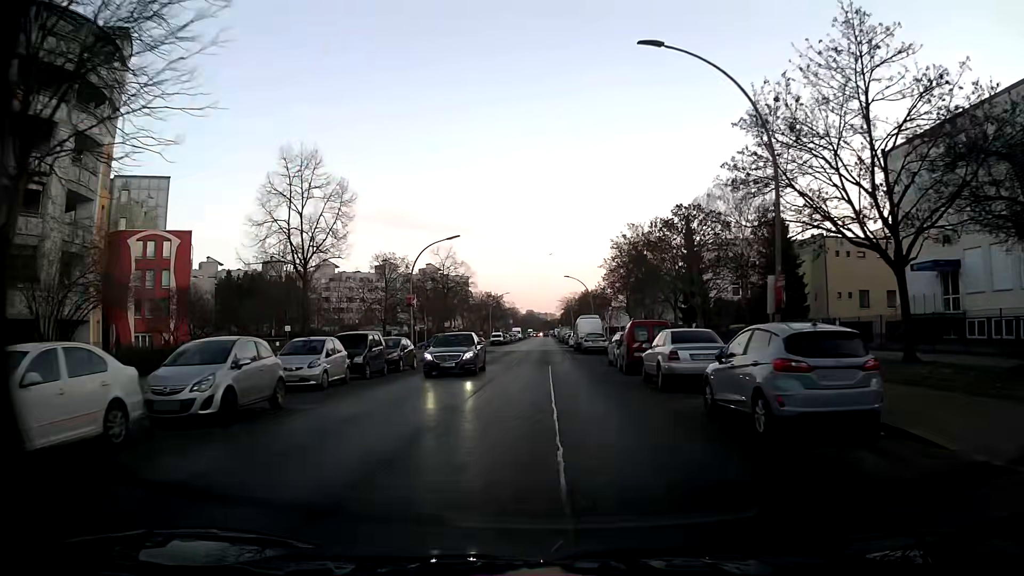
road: residential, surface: asphalt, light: Day
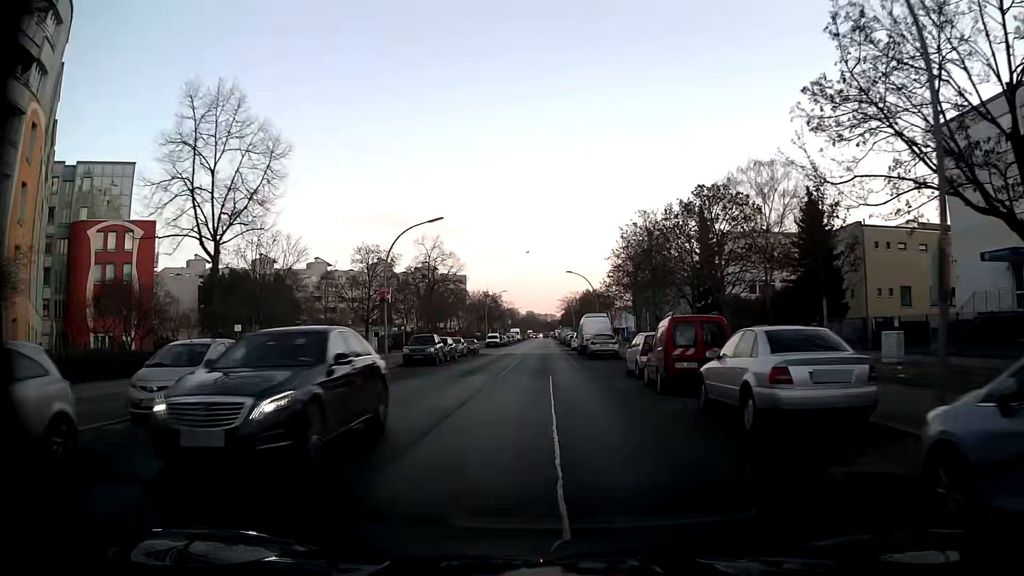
(0.0, +7.0) m; 0°
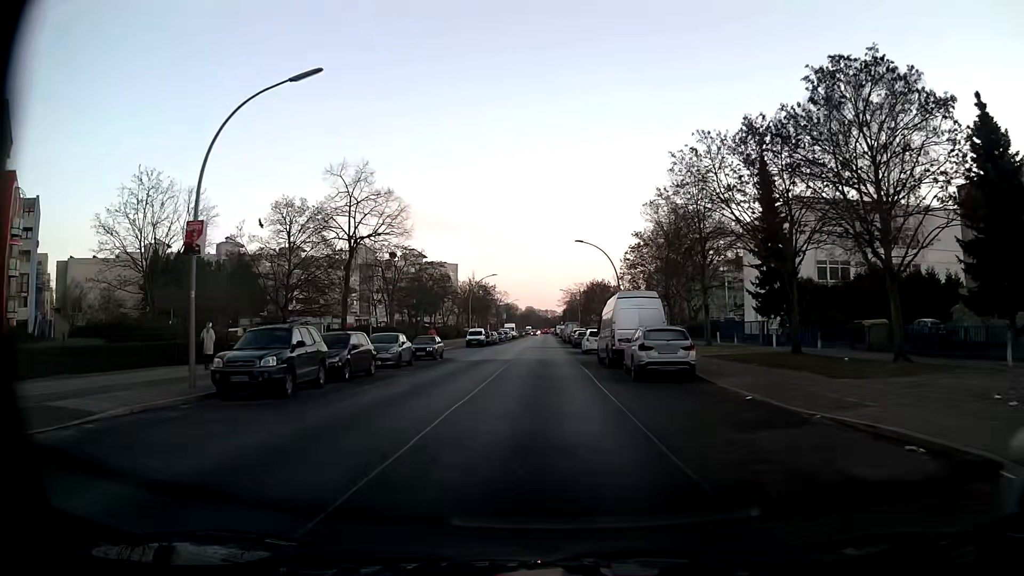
(0.0, +20.6) m; 0°
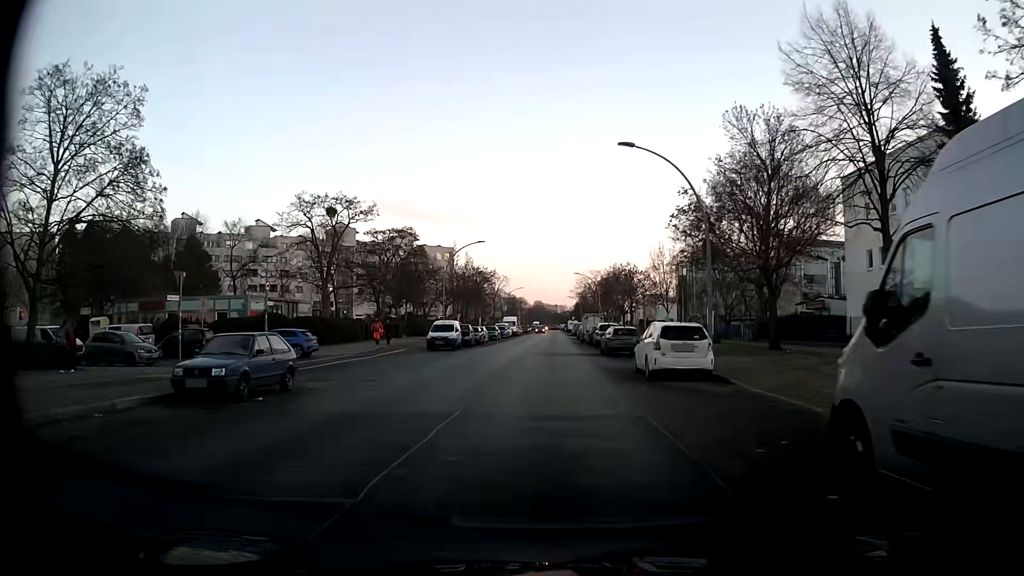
(-0.2, +24.6) m; -1°
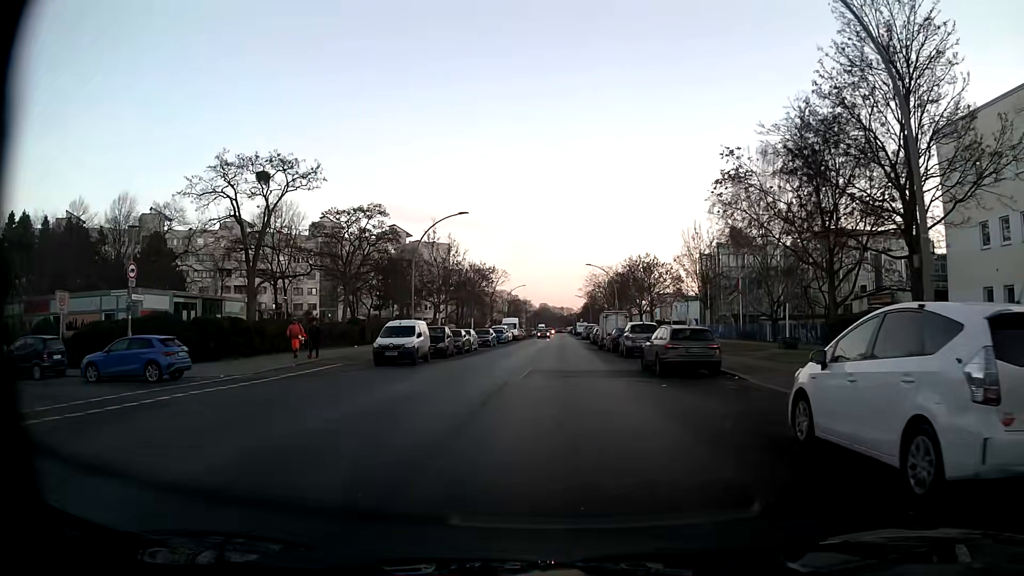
(+0.1, +13.6) m; 0°
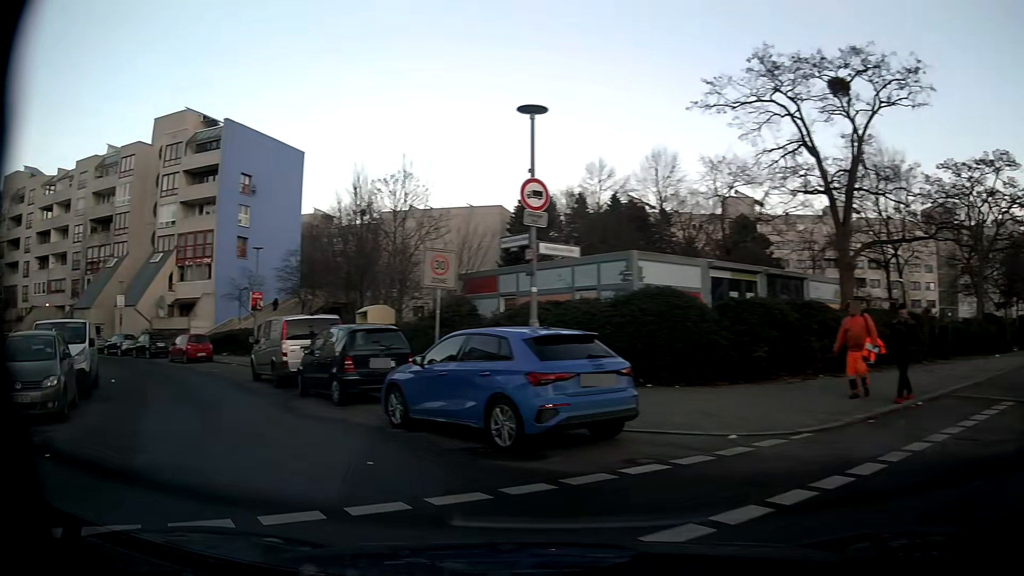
(-3.5, +14.1) m; -49°
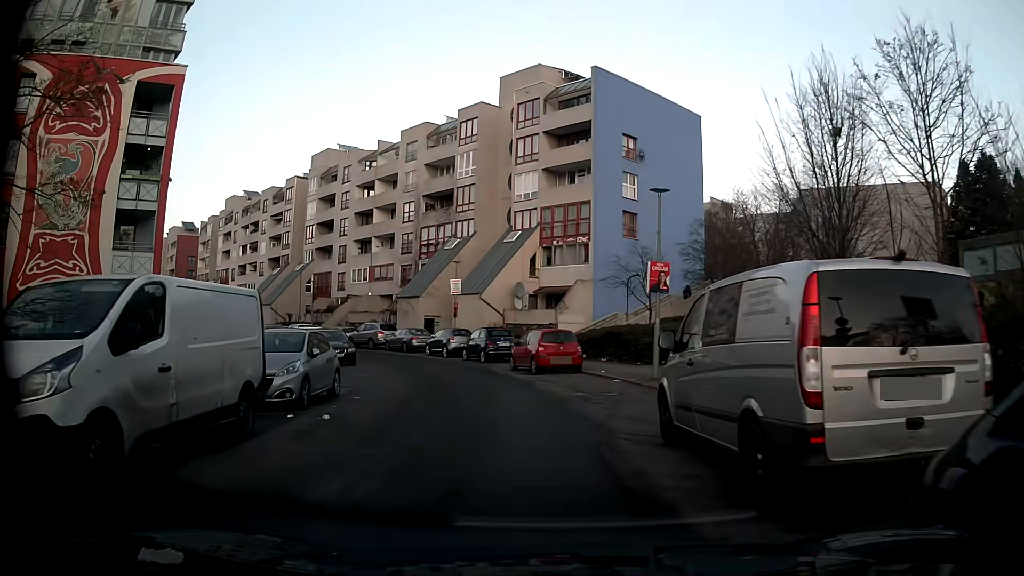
(-5.1, +11.7) m; -35°
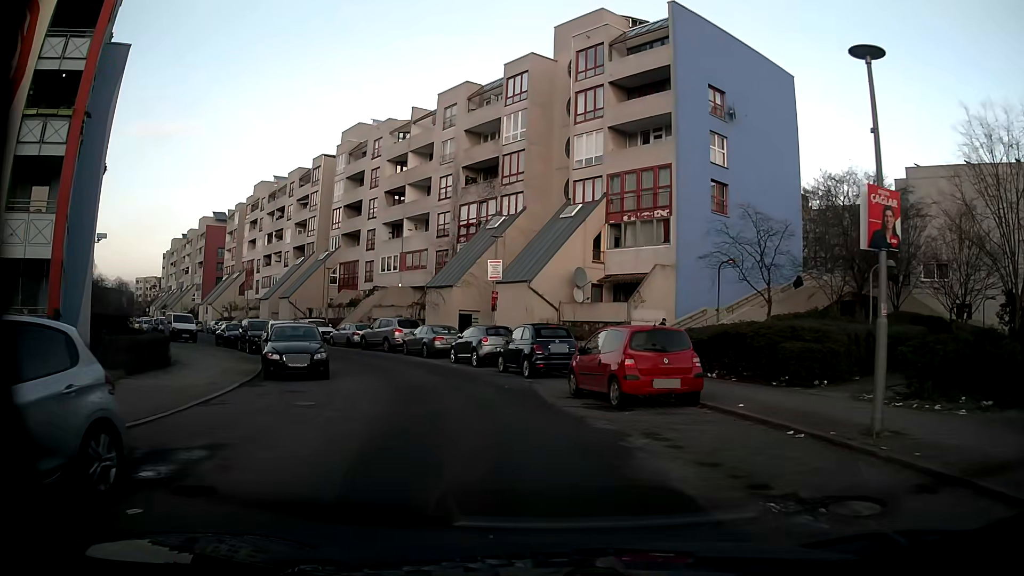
(-0.6, +10.1) m; -5°
